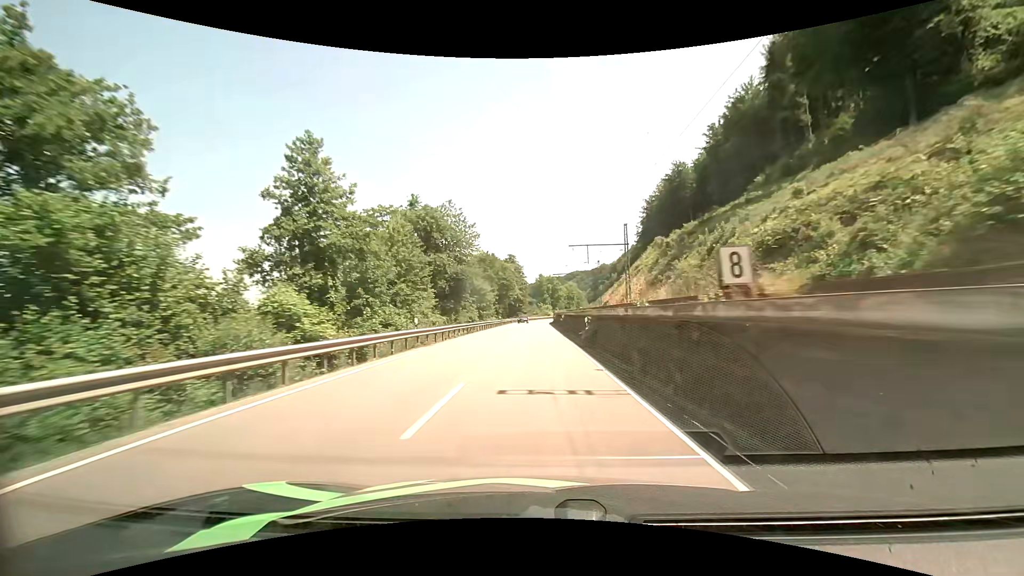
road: primary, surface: asphalt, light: Day
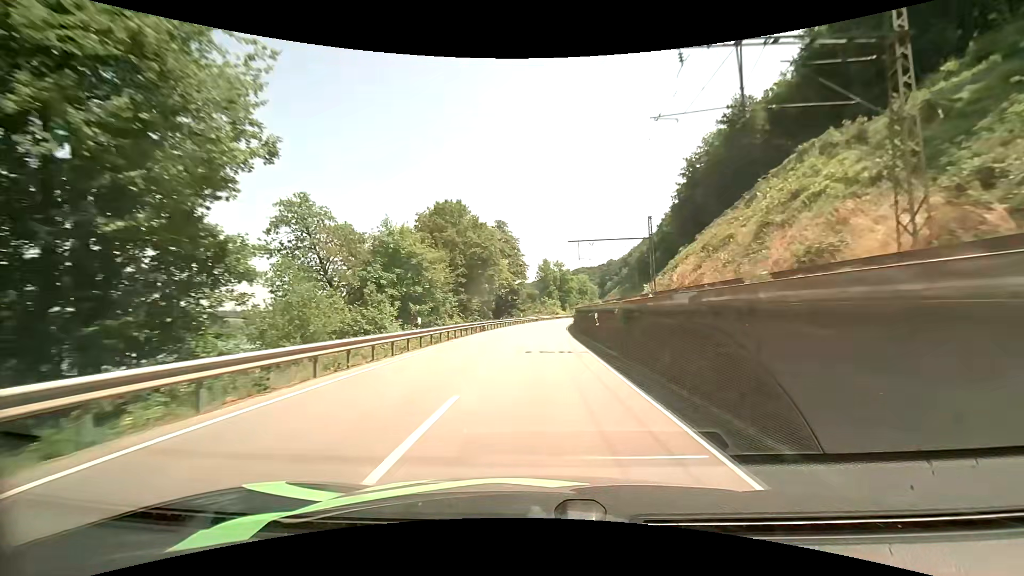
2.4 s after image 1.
(-0.2, +48.9) m; 0°
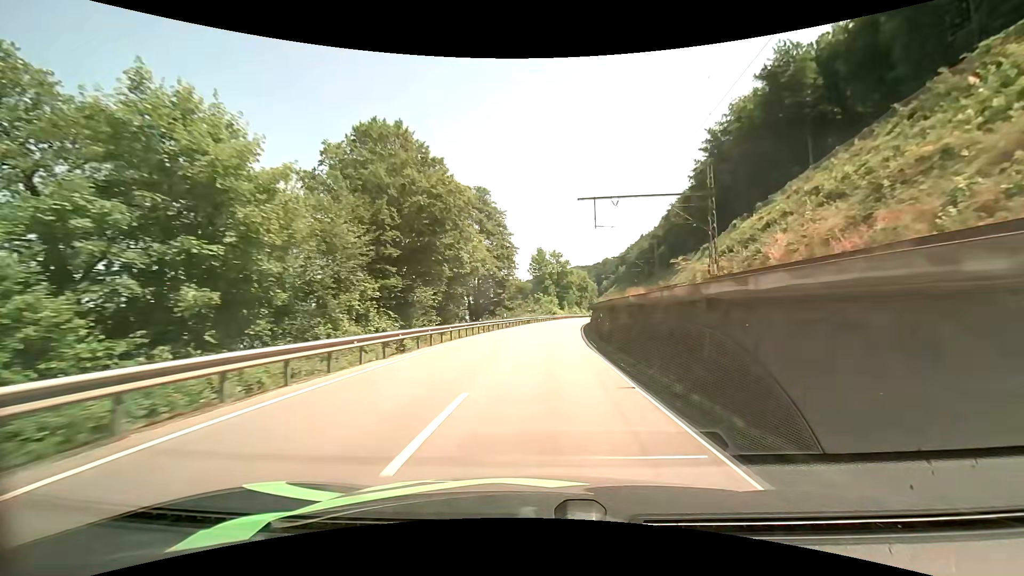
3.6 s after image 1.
(0.0, +23.7) m; +1°
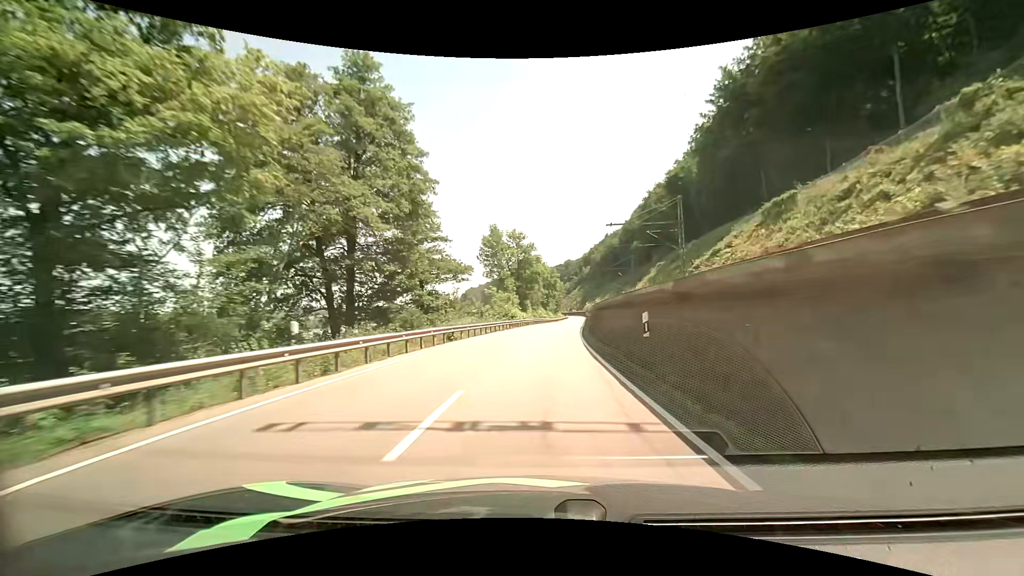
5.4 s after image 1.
(+1.2, +35.1) m; +4°
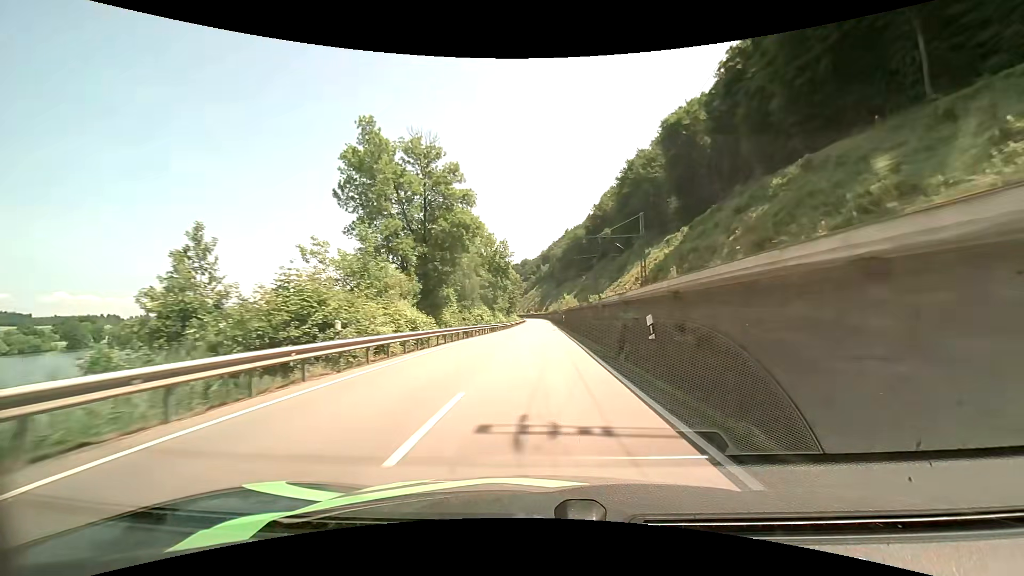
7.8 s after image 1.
(+2.3, +47.6) m; +5°
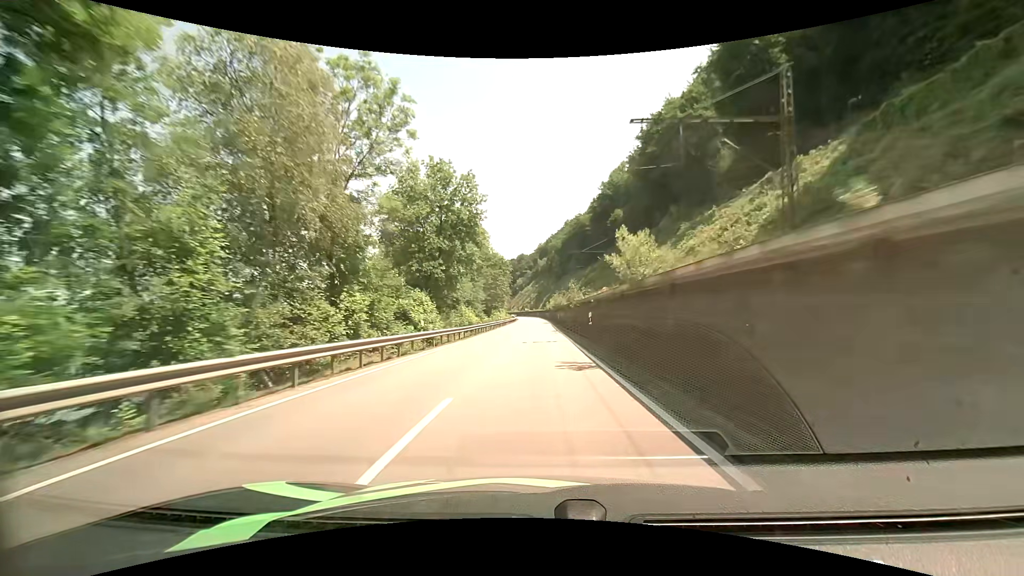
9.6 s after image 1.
(+0.4, +36.3) m; 0°
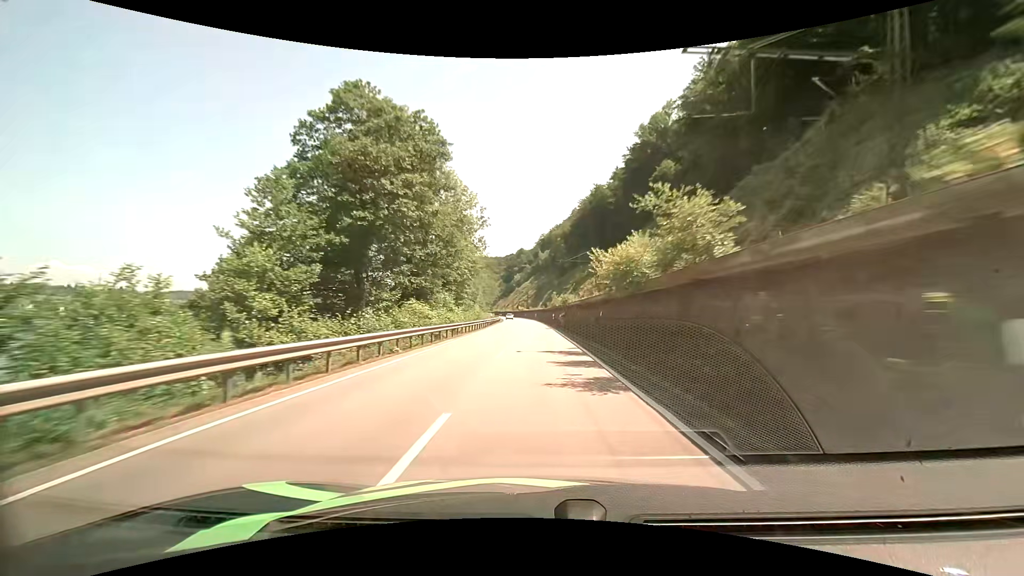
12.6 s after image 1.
(0.0, +60.9) m; 0°
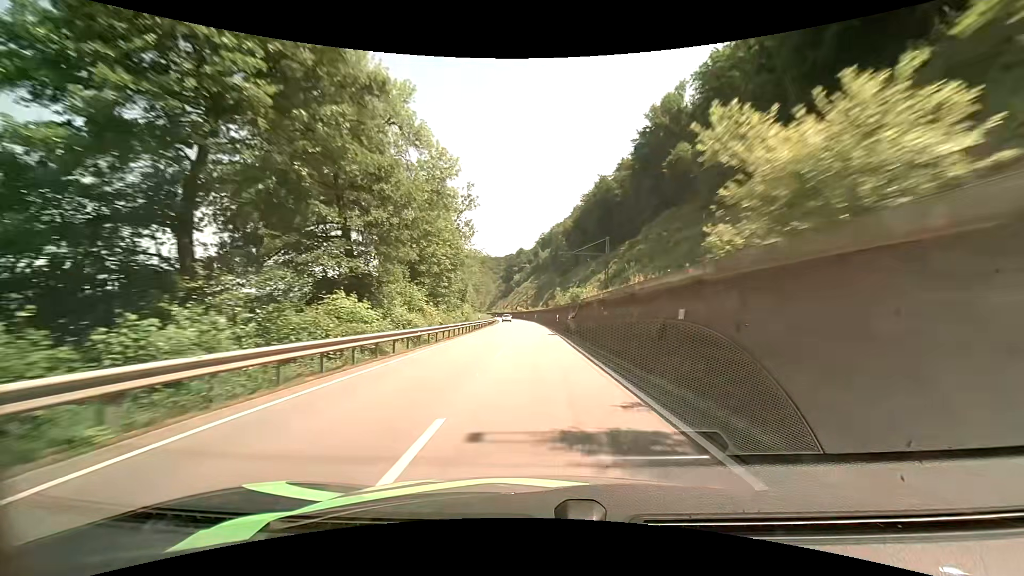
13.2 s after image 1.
(0.0, +12.3) m; 0°
(0, +10) (0, +20) (0, +30) (0, +40) (-1, +50) (-1, +60) (-1, +70) (-2, +80) (-2, +90) (-3, +100) m
